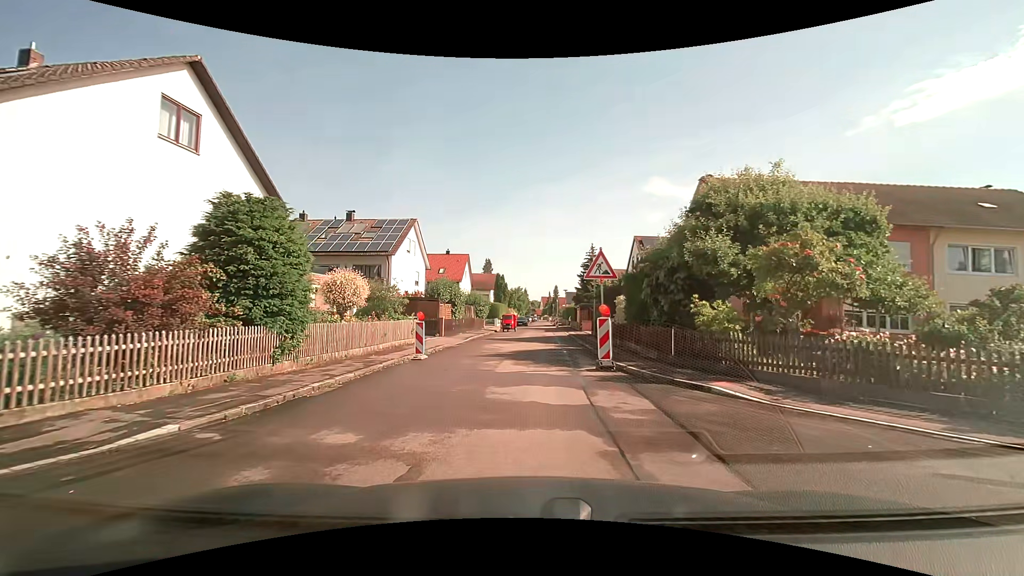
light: Day
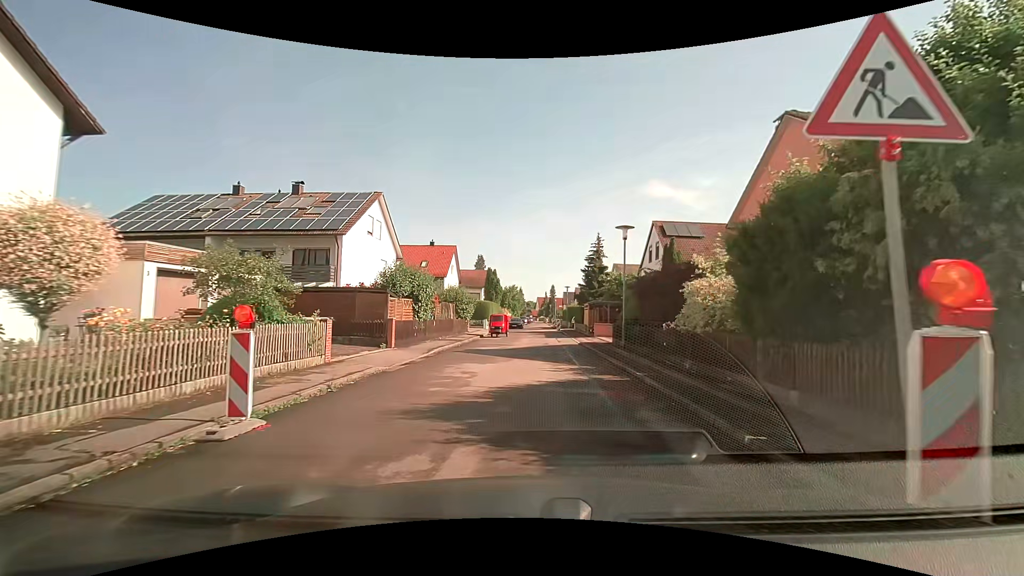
(0.0, +10.1) m; +1°
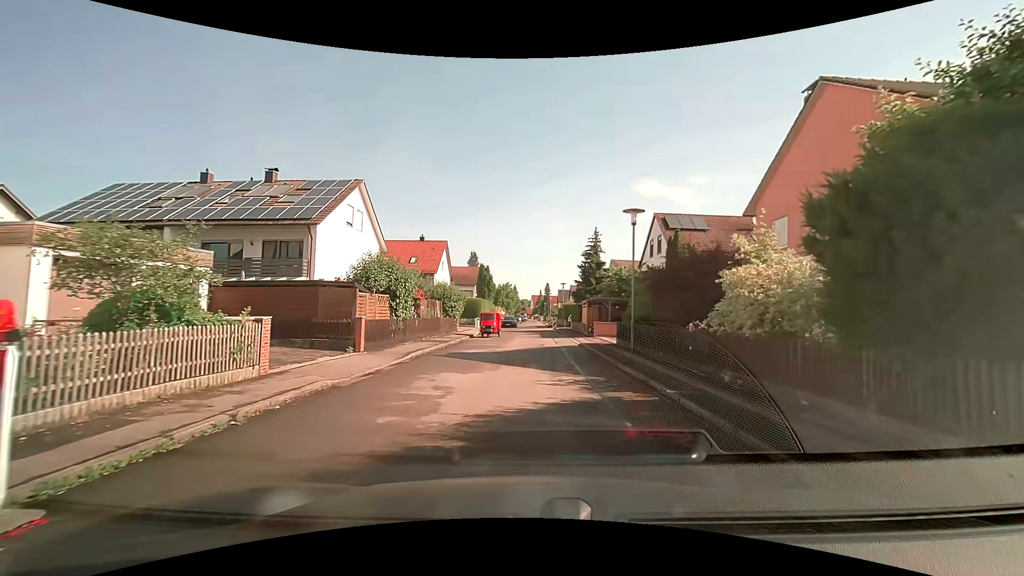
(0.0, +2.8) m; +1°
(0, +10) (0, +20) (0, +30) (+1, +40) (+1, +50) (+1, +60) (+1, +70) (+1, +80) (+1, +90) (+1, +100) m
